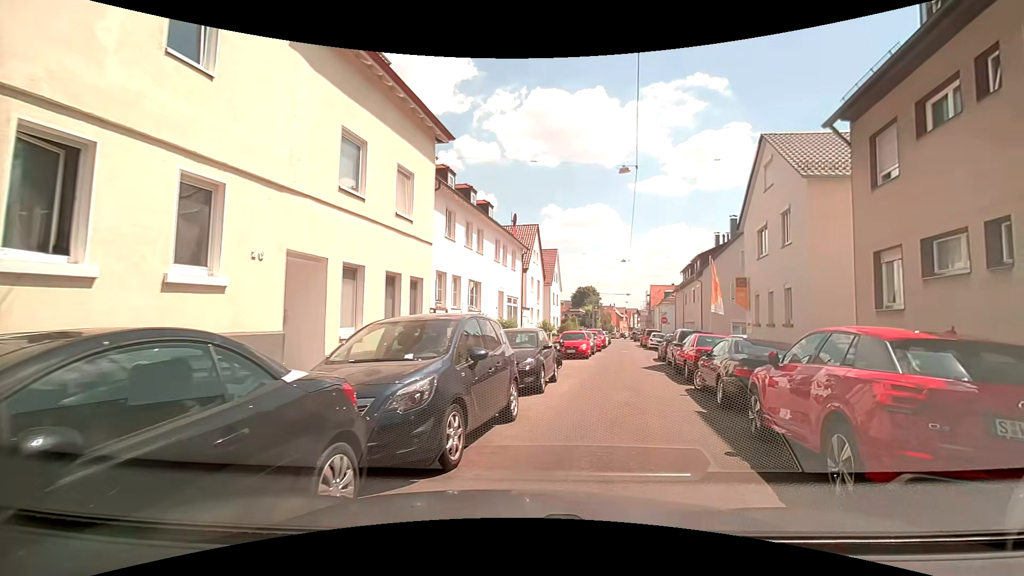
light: Day
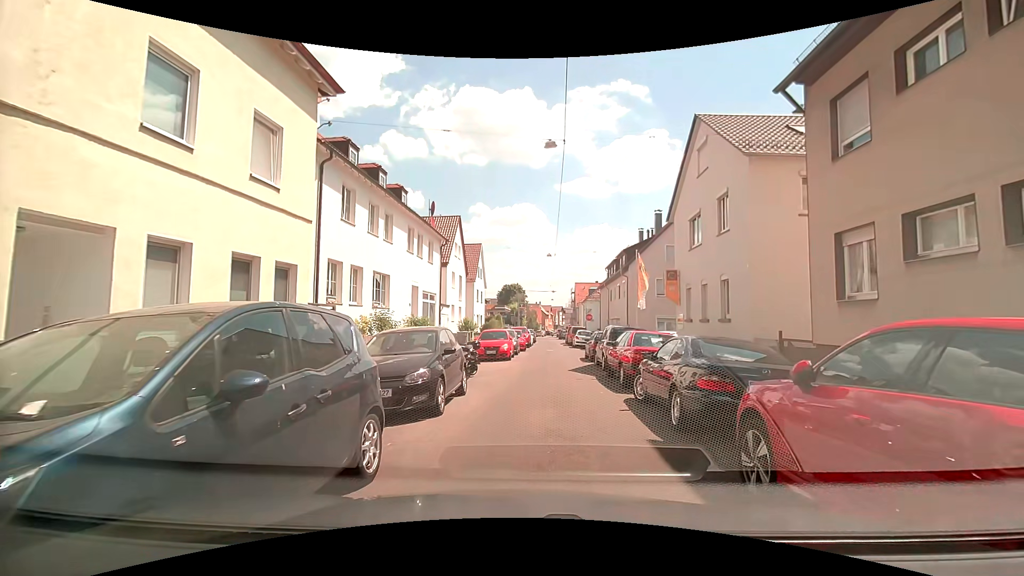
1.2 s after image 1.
(+0.3, +3.0) m; +9°
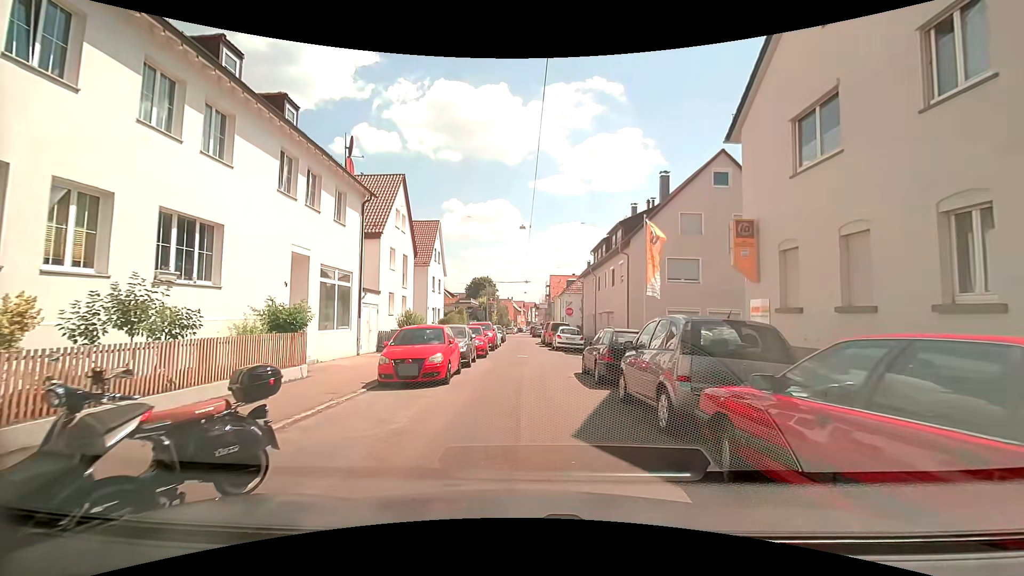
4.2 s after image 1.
(-0.1, +10.8) m; +2°
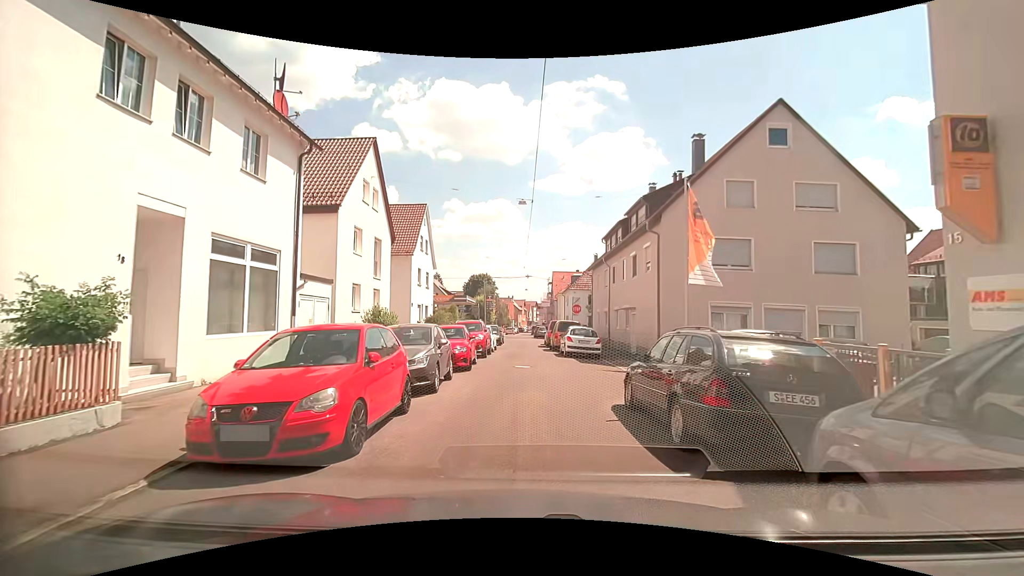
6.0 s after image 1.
(-0.3, +6.5) m; -2°
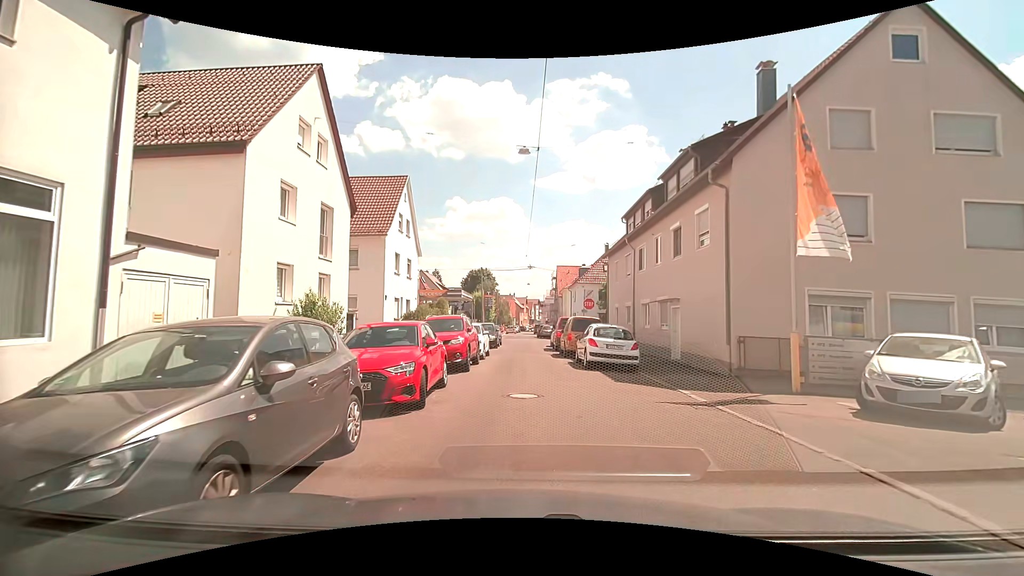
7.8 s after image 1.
(+0.1, +7.5) m; +1°
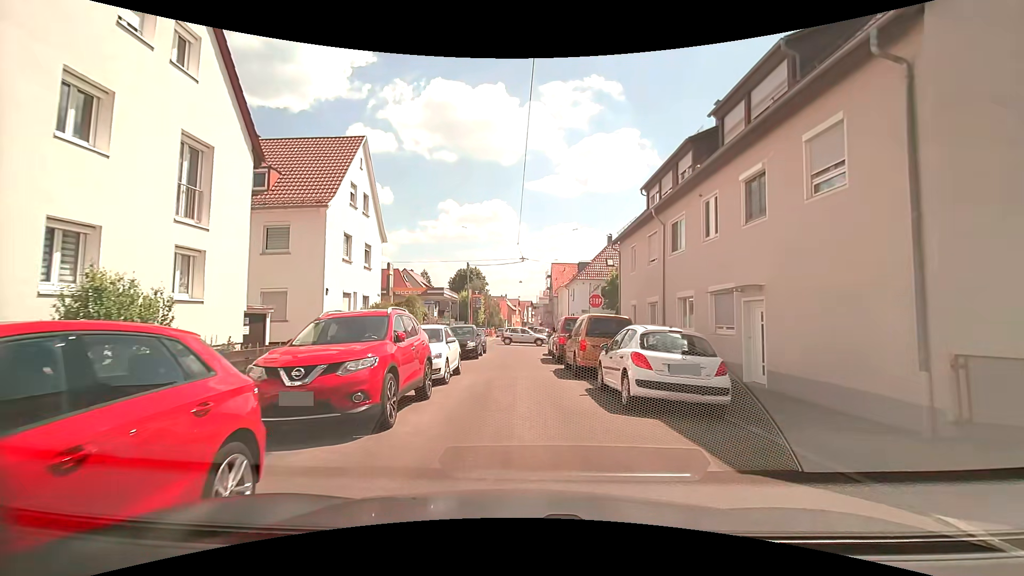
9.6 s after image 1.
(-0.1, +7.6) m; +1°
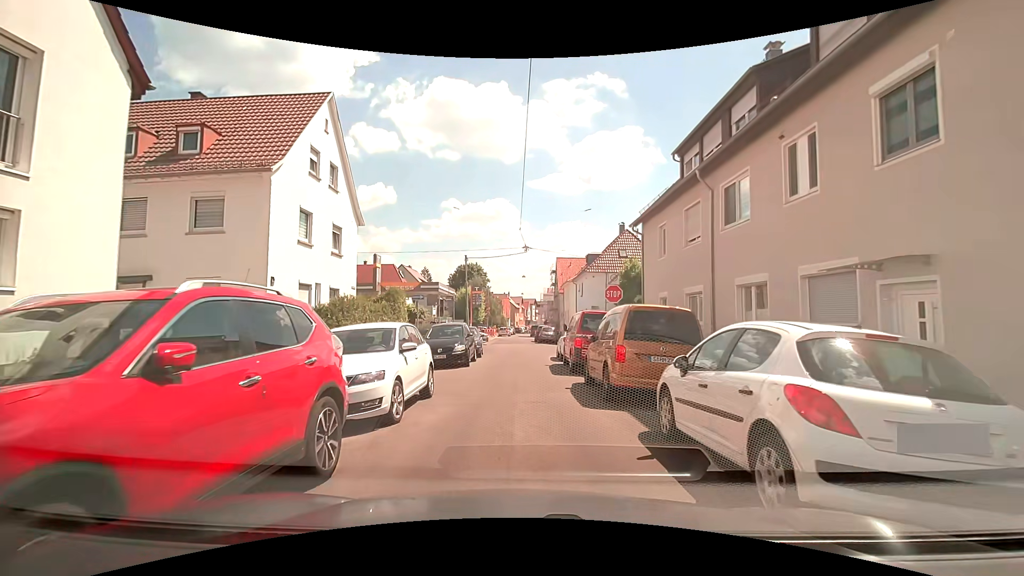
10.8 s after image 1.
(-0.1, +5.0) m; -2°
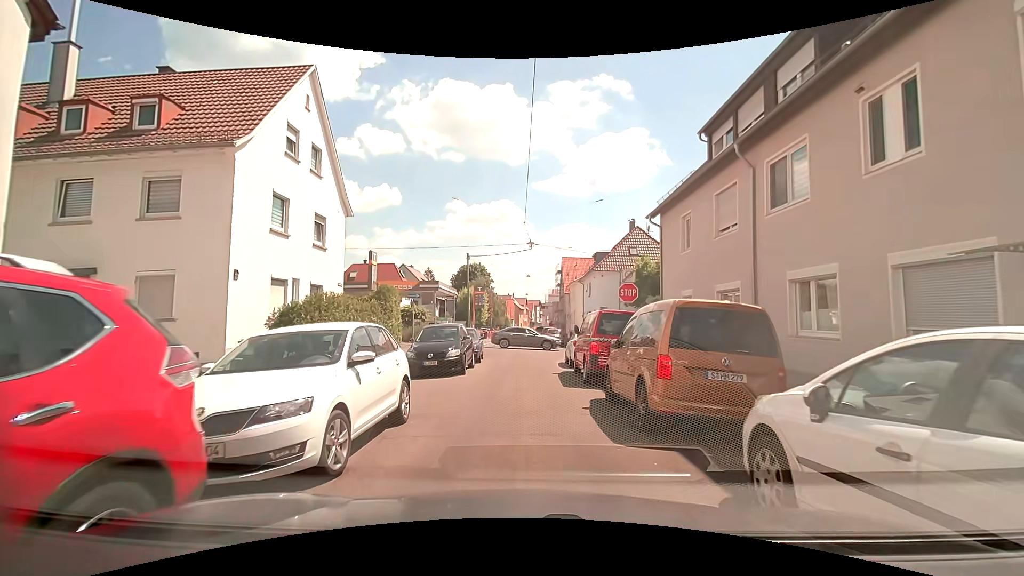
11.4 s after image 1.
(0.0, +2.5) m; 0°
